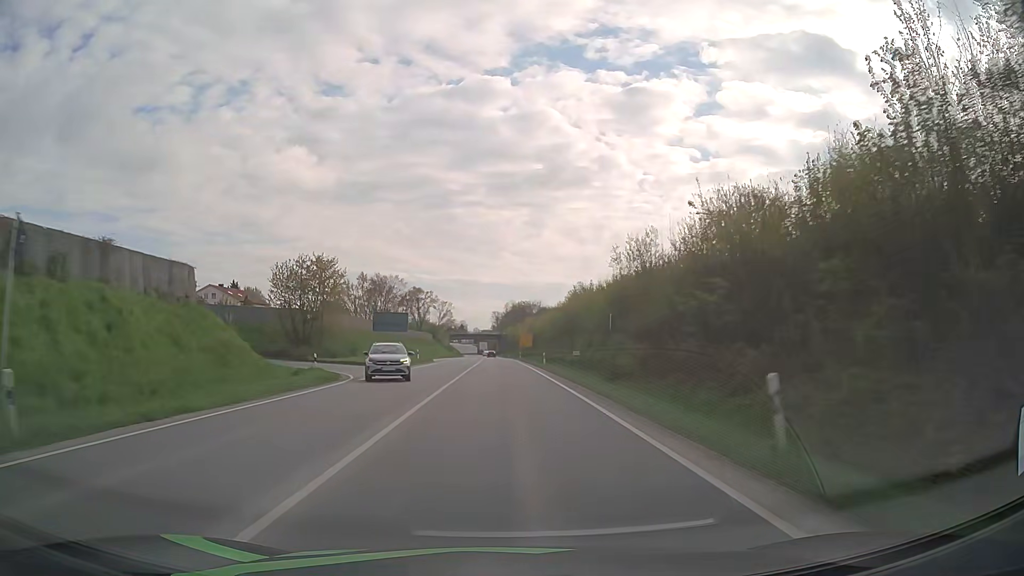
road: primary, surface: asphalt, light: Day
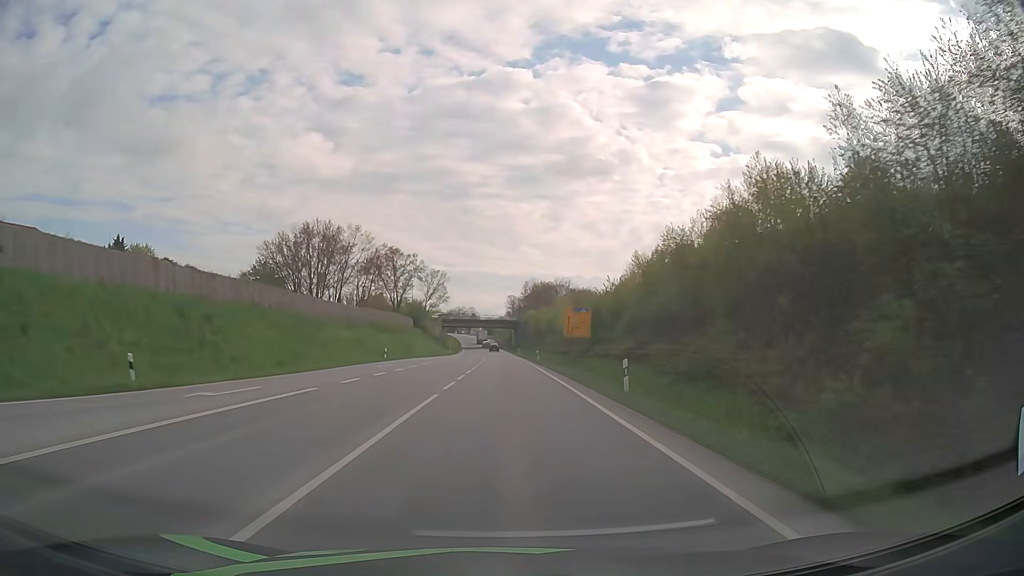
(-0.6, +70.7) m; -1°
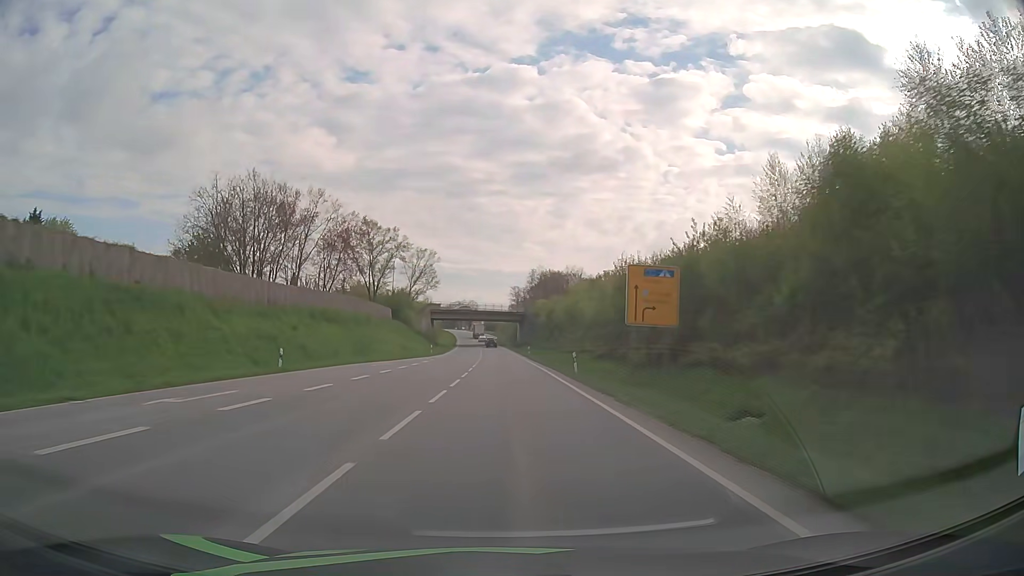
(-0.1, +28.7) m; 0°
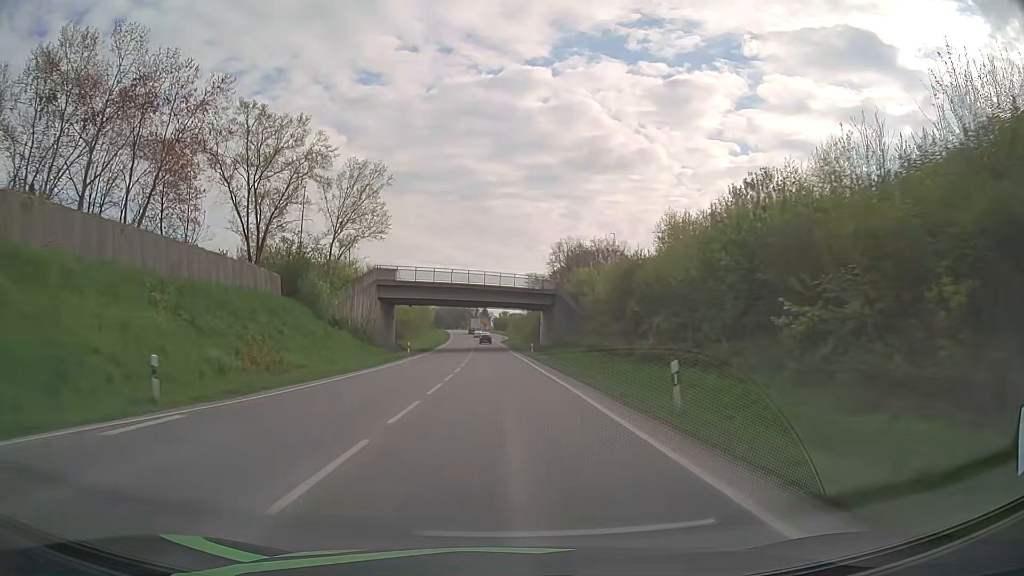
(-0.2, +58.0) m; -1°
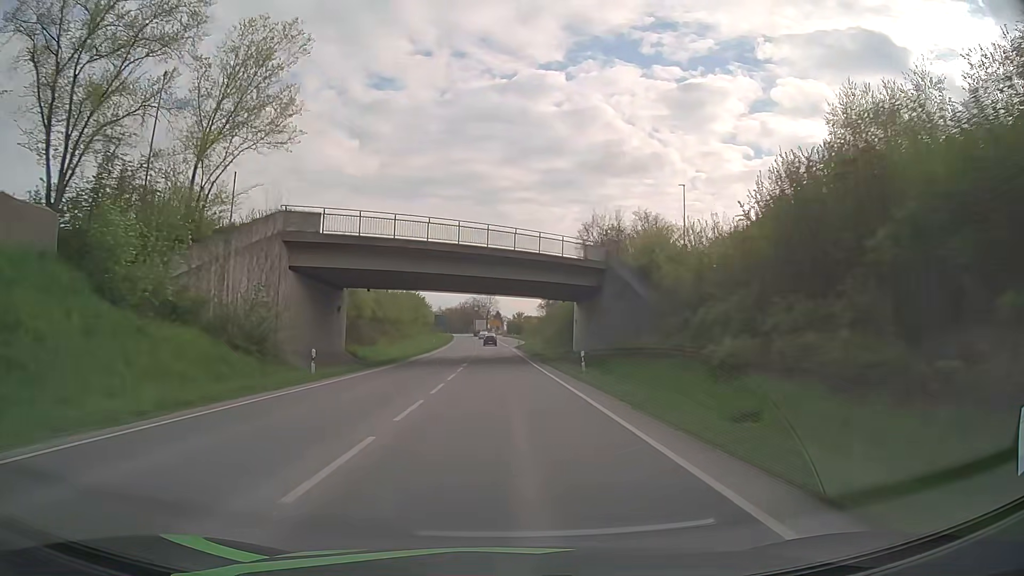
(-0.3, +29.2) m; -1°
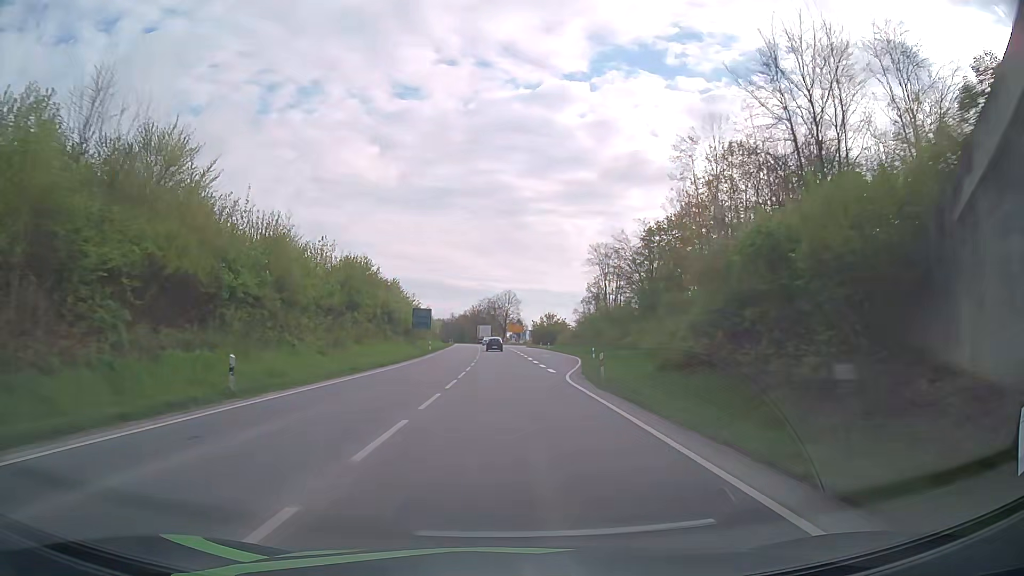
(-1.0, +58.0) m; -1°
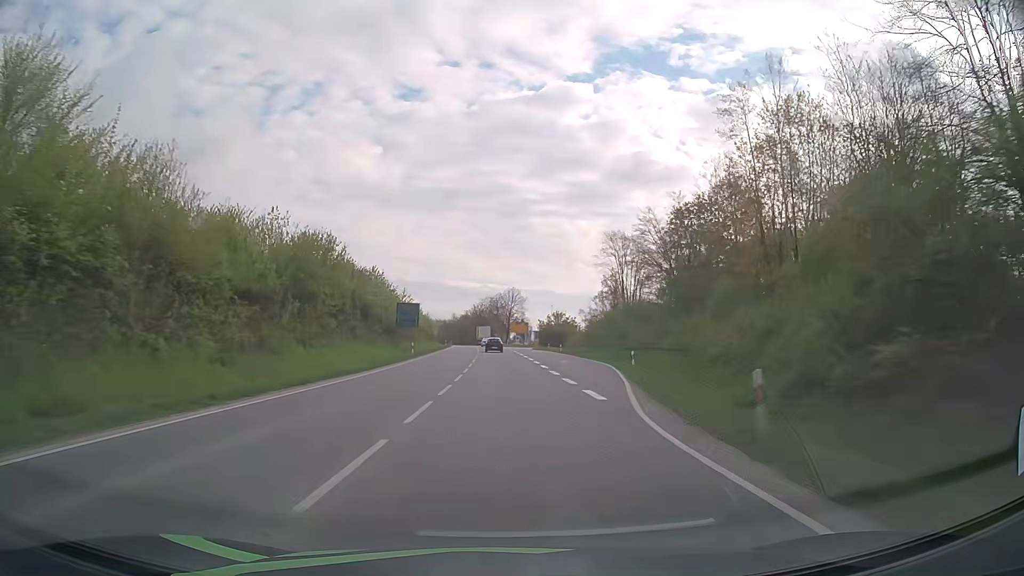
(0.0, +14.3) m; -1°
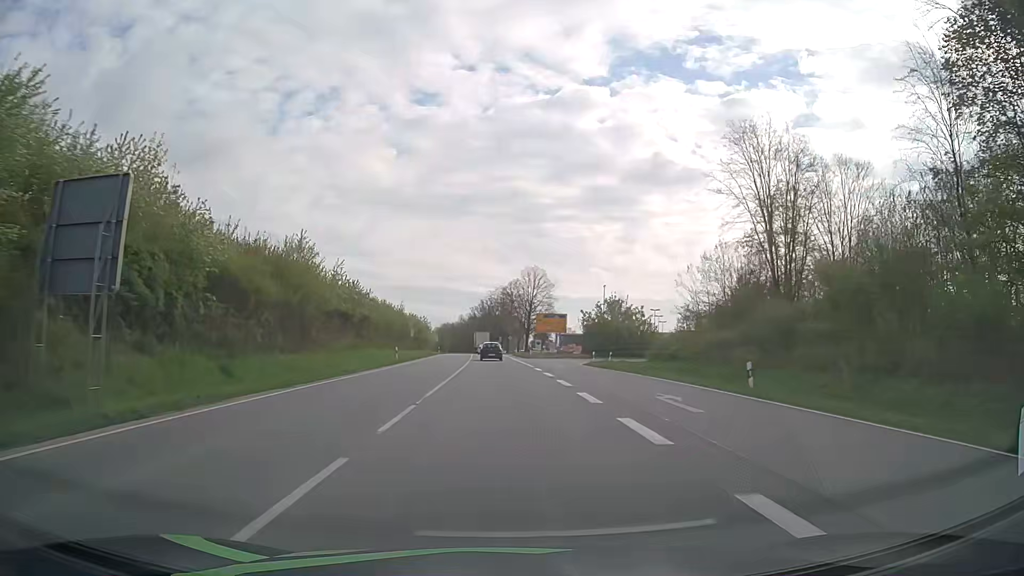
(-0.7, +55.0) m; -1°
(0, +10) (0, +20) (0, +30) (0, +40) (-1, +50) (-1, +60) (-2, +70) (-2, +80) (-3, +90) (-3, +100) m
